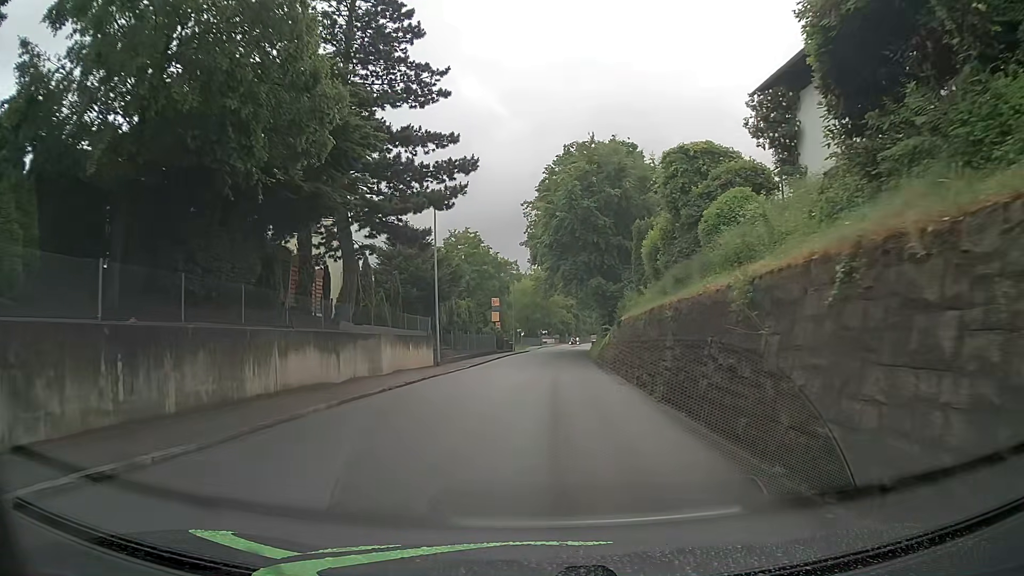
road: tertiary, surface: asphalt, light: Day
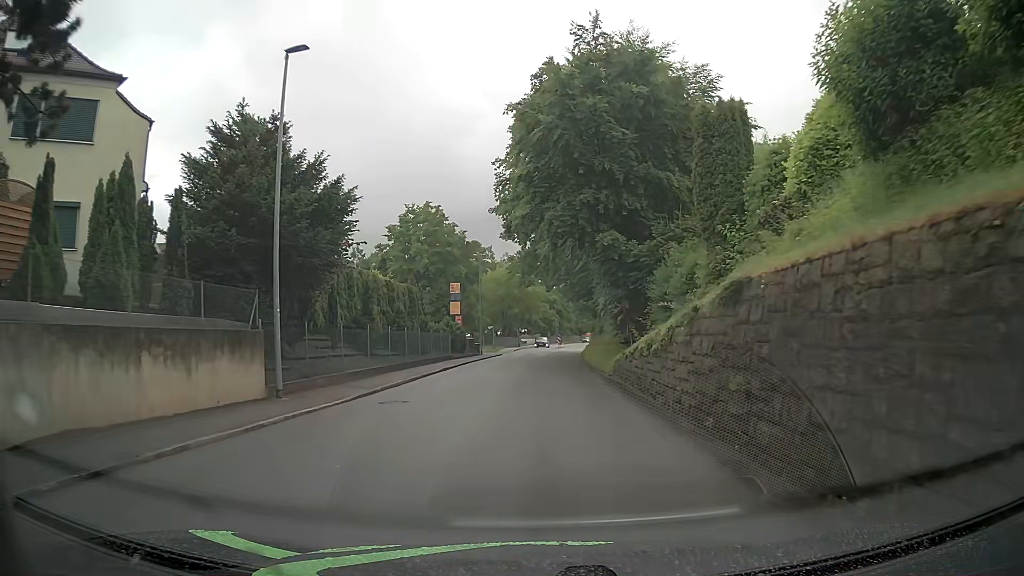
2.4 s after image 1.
(+0.6, +18.5) m; +1°
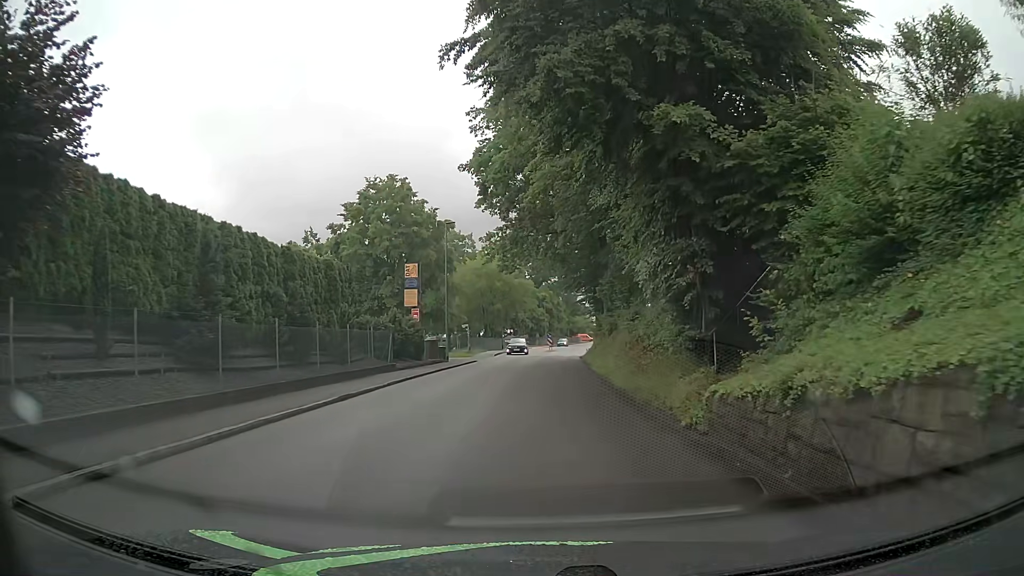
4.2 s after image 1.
(+0.3, +13.9) m; +1°
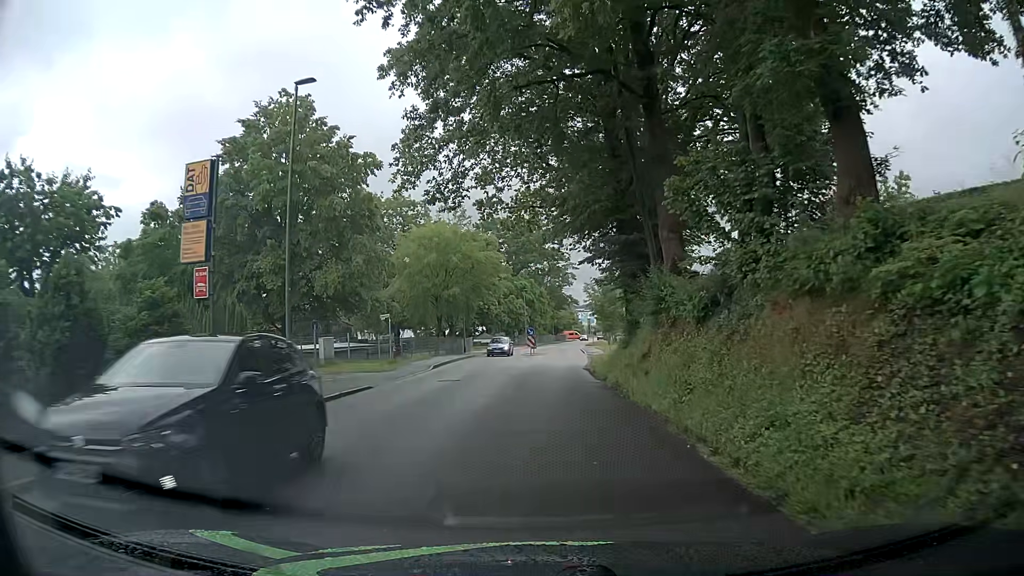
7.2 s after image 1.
(+0.7, +23.1) m; +2°
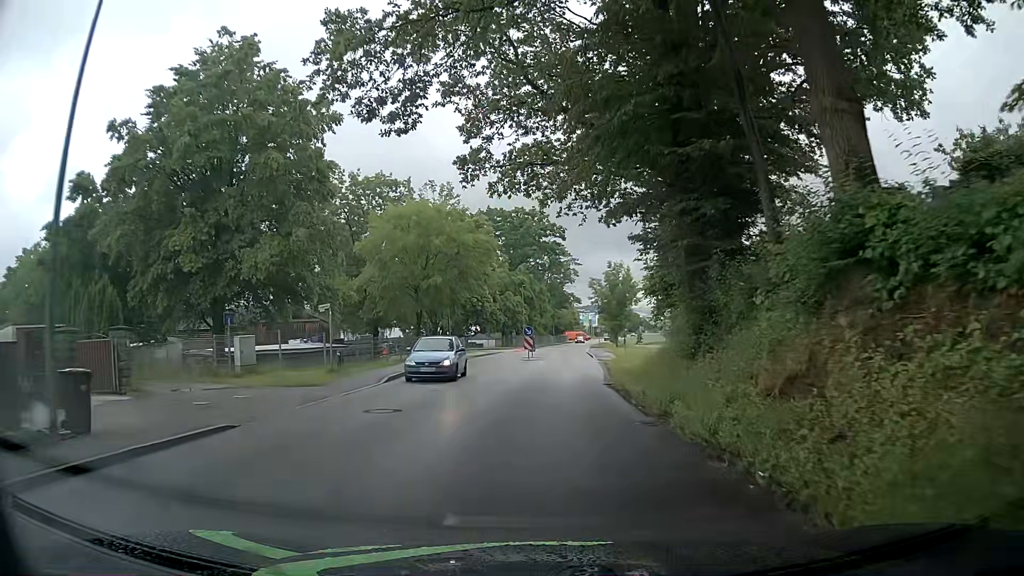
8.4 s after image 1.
(0.0, +9.3) m; 0°
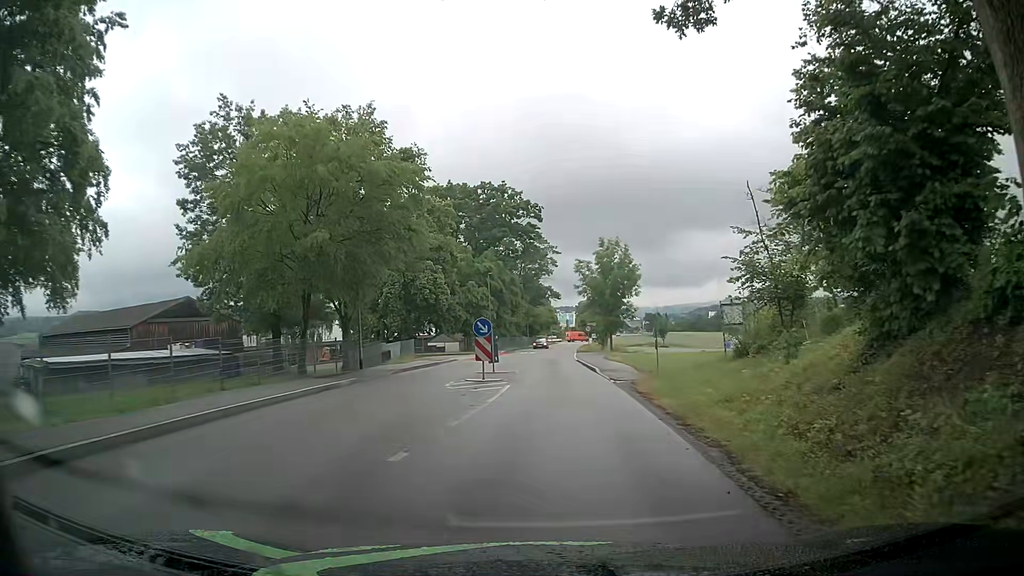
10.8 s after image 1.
(+0.3, +18.6) m; +3°
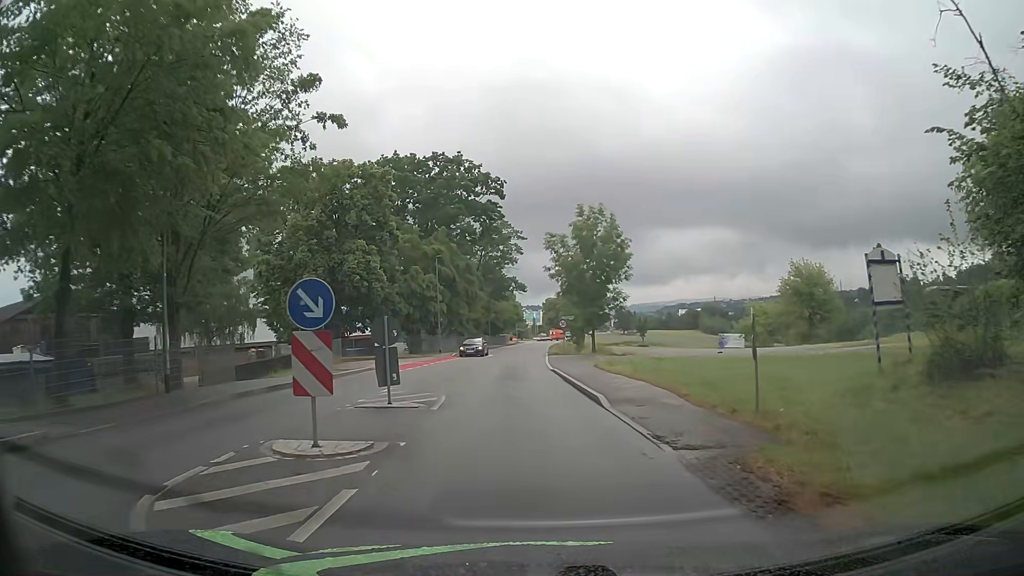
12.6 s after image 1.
(0.0, +14.0) m; +2°
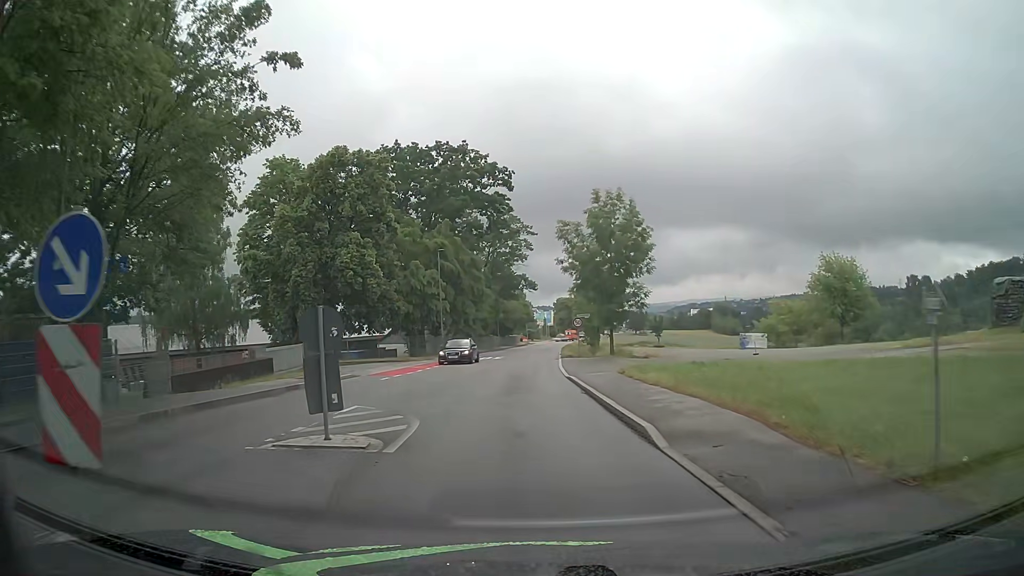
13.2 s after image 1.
(0.0, +4.7) m; 0°
(0, +10) (-1, +20) (-1, +30) (-1, +40) (-1, +50) (-1, +60) (-1, +70) (0, +80) (0, +90) (+1, +100) m
